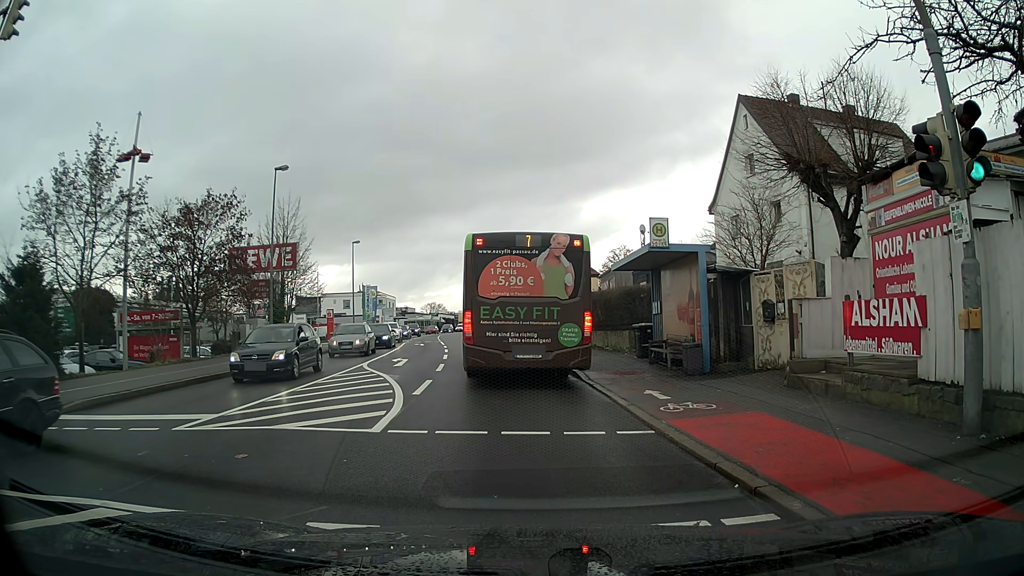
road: tertiary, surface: asphalt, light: Day
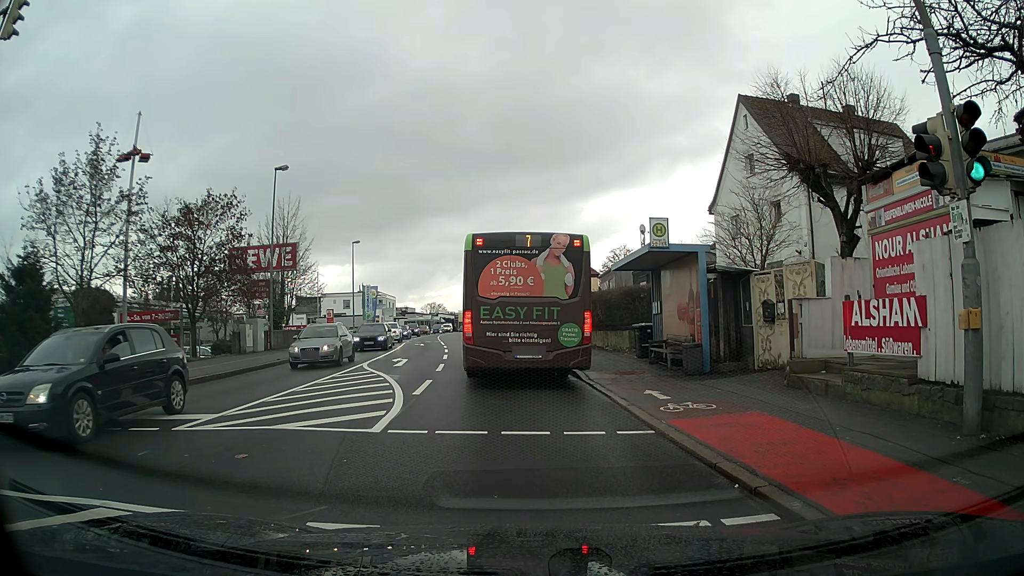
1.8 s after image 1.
(0.0, 0.0) m; 0°
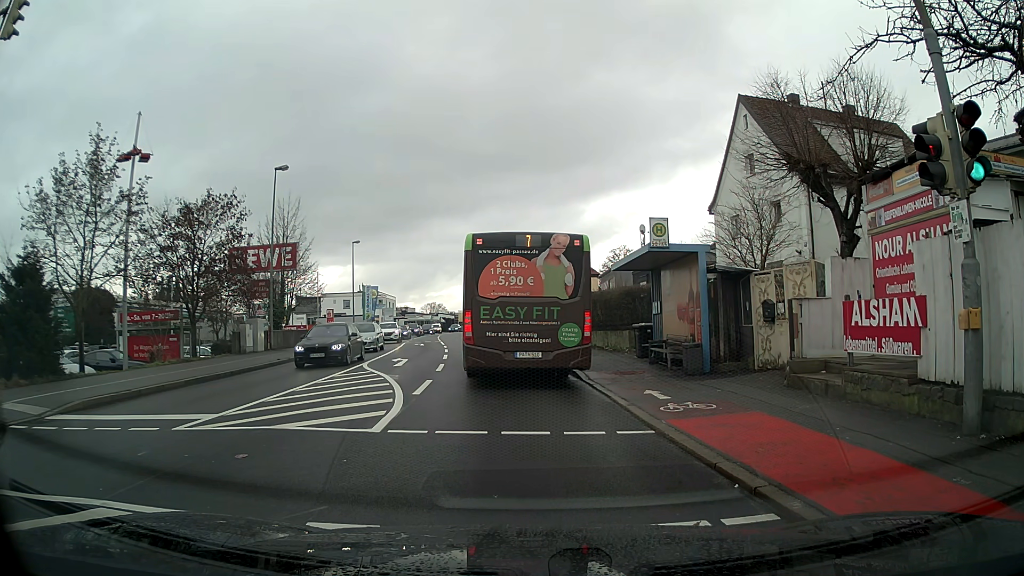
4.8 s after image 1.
(0.0, 0.0) m; 0°
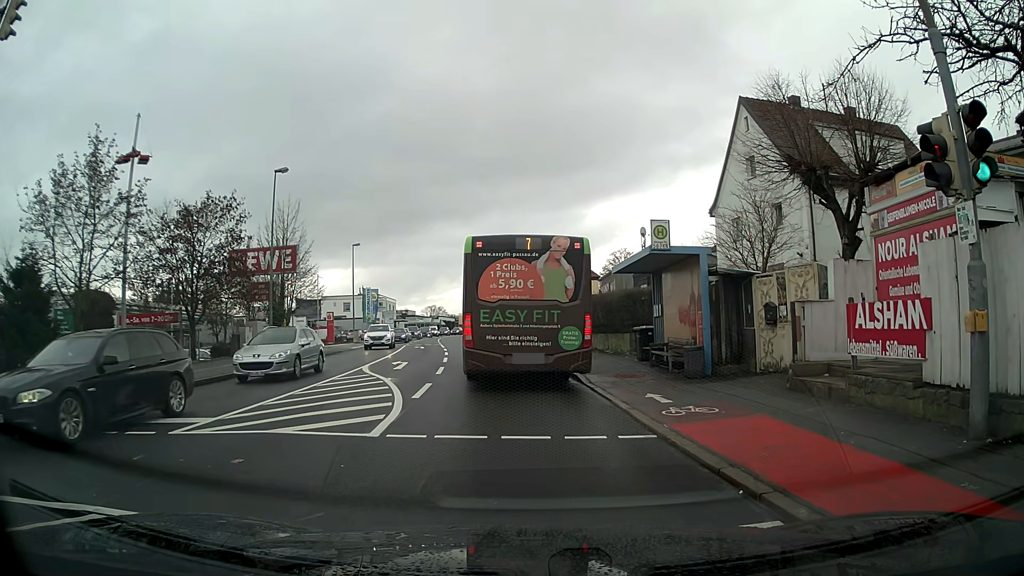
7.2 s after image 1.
(0.0, +0.1) m; 0°
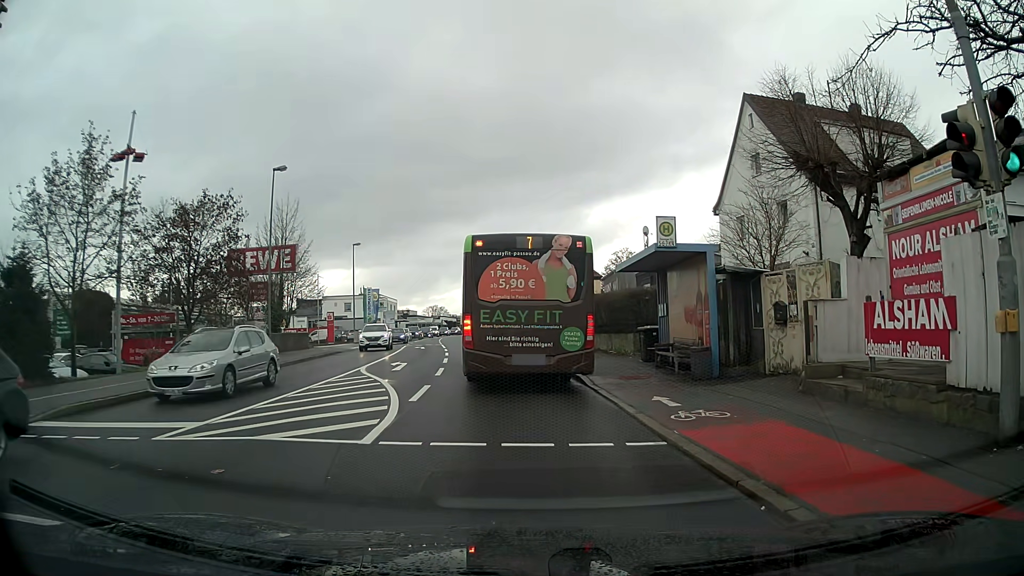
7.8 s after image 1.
(0.0, +0.6) m; 0°
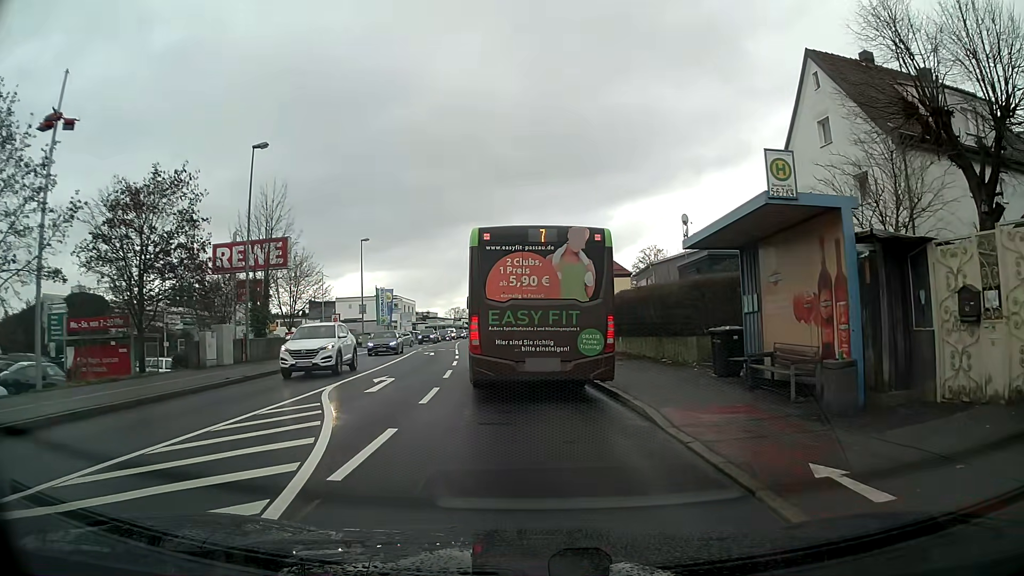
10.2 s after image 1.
(-0.2, +6.4) m; -3°
(0, +10) (-1, +20) (-2, +30) (-3, +40) (-4, +50) (-5, +60) (-6, +70) (-7, +80) (-7, +90) (-7, +100) m
